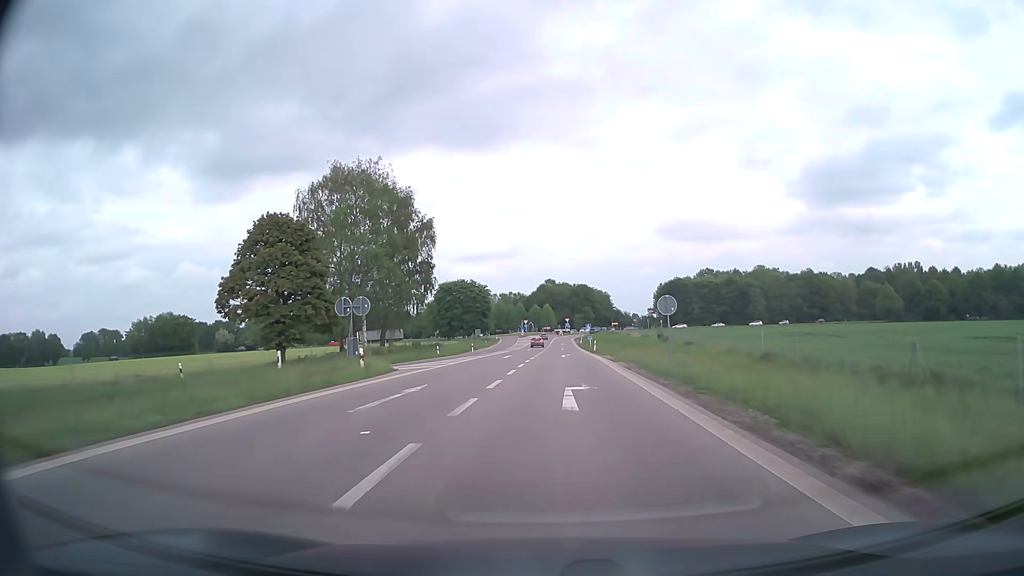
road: motorway_link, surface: asphalt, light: Day
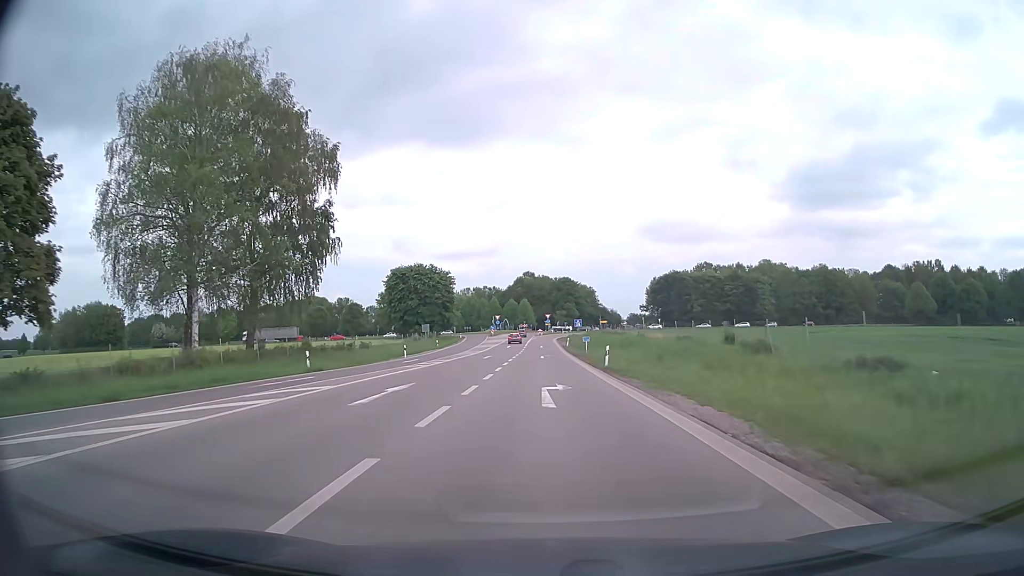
(+0.8, +31.2) m; +2°
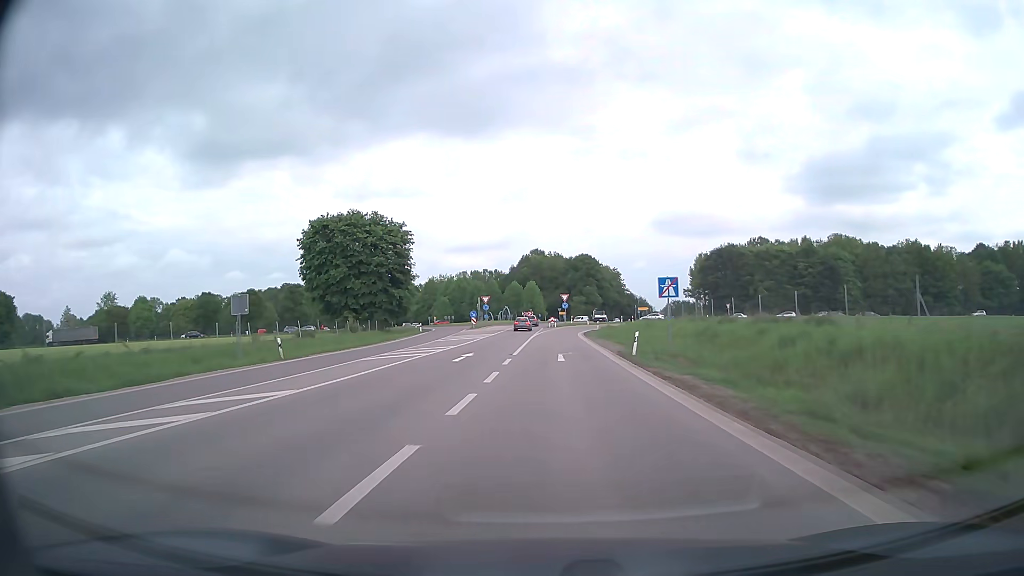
(-0.4, +53.3) m; -1°
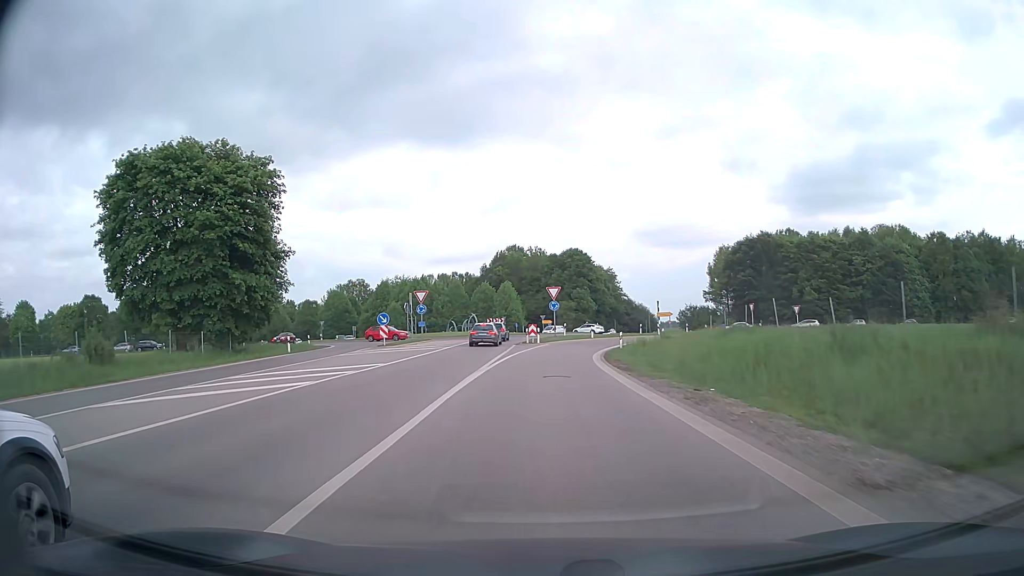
(+0.5, +37.7) m; +2°
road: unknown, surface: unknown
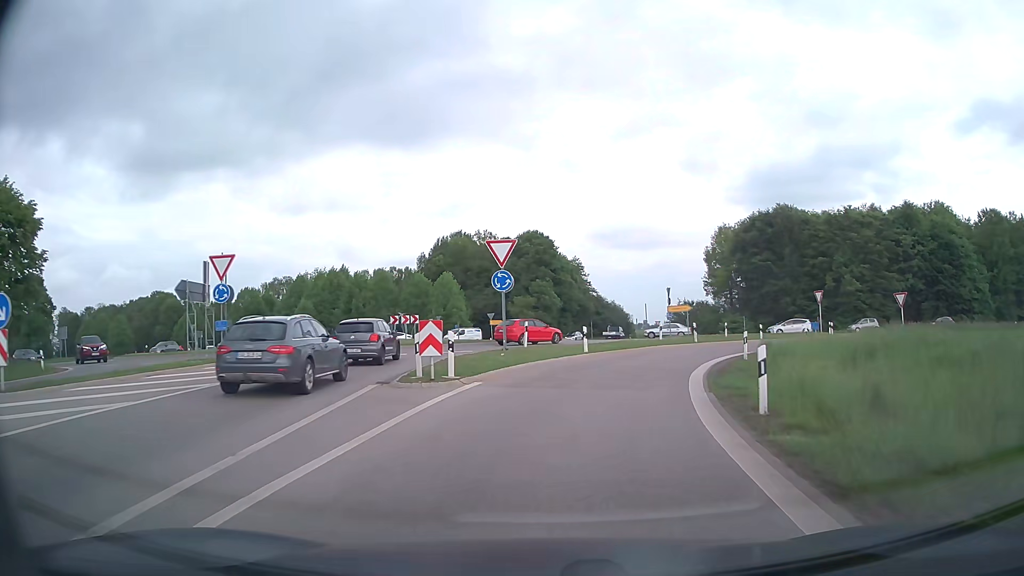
(+0.5, +30.3) m; +4°
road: motorway_link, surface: asphalt
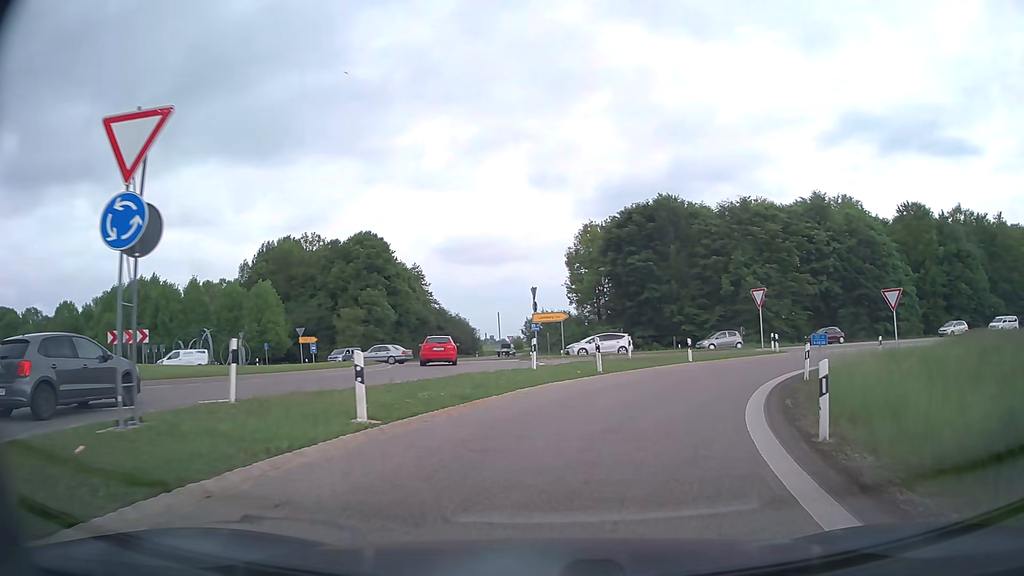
(+1.7, +16.6) m; +13°
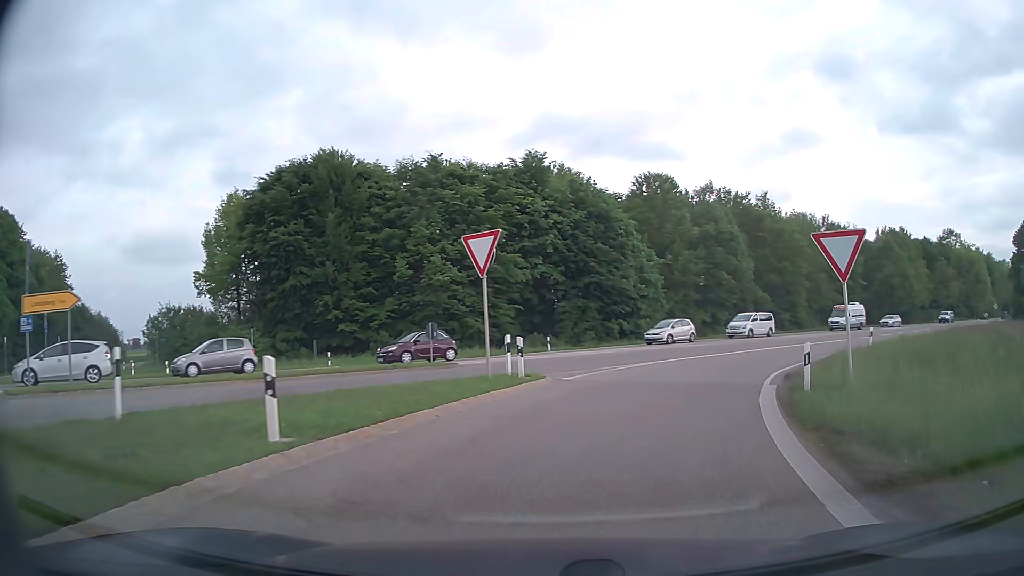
(+4.6, +19.9) m; +28°
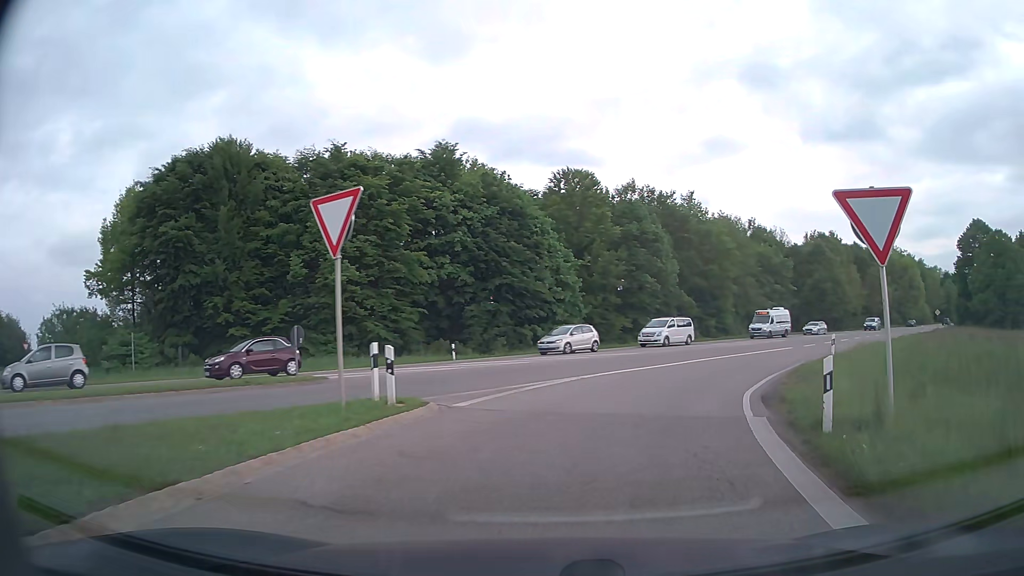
(+0.3, +5.0) m; +7°
(+1, +10) (+4, +19) (+9, +28) (+15, +36) (+21, +44) (+27, +52) (+34, +60) (+40, +68) (+46, +75) (+52, +83) m
